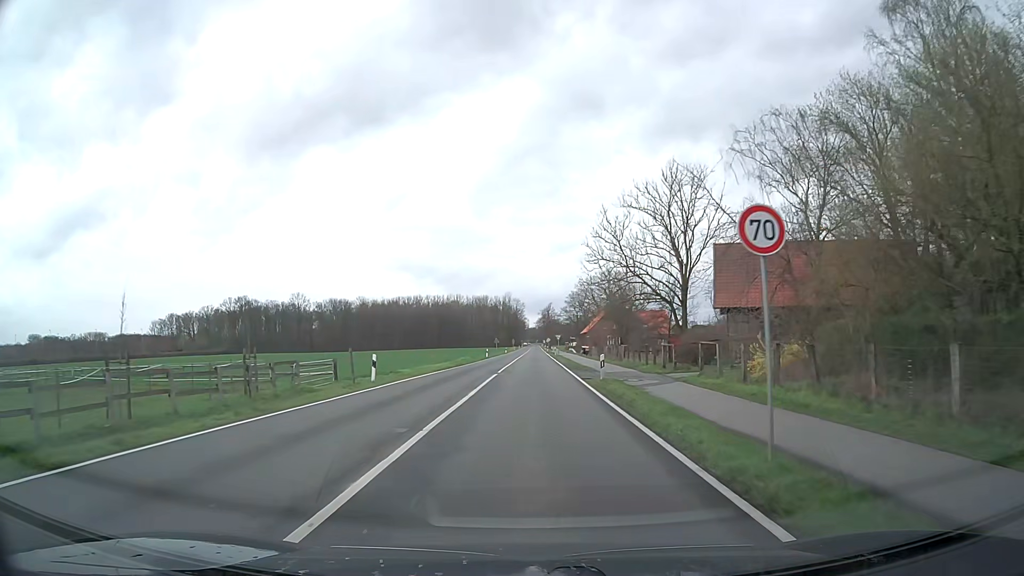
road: secondary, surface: asphalt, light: Day
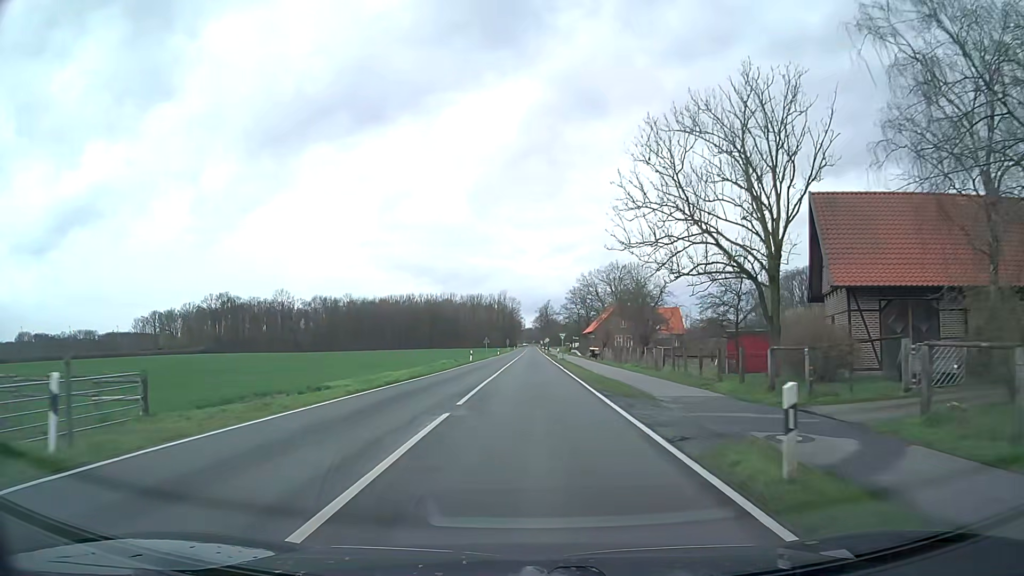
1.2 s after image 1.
(+0.1, +17.6) m; +1°
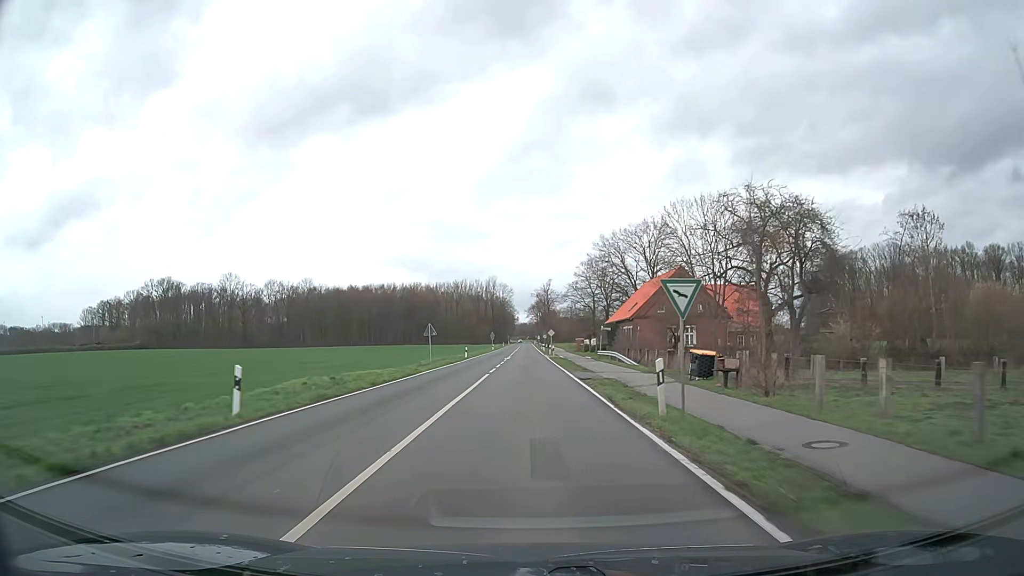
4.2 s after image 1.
(0.0, +50.1) m; 0°
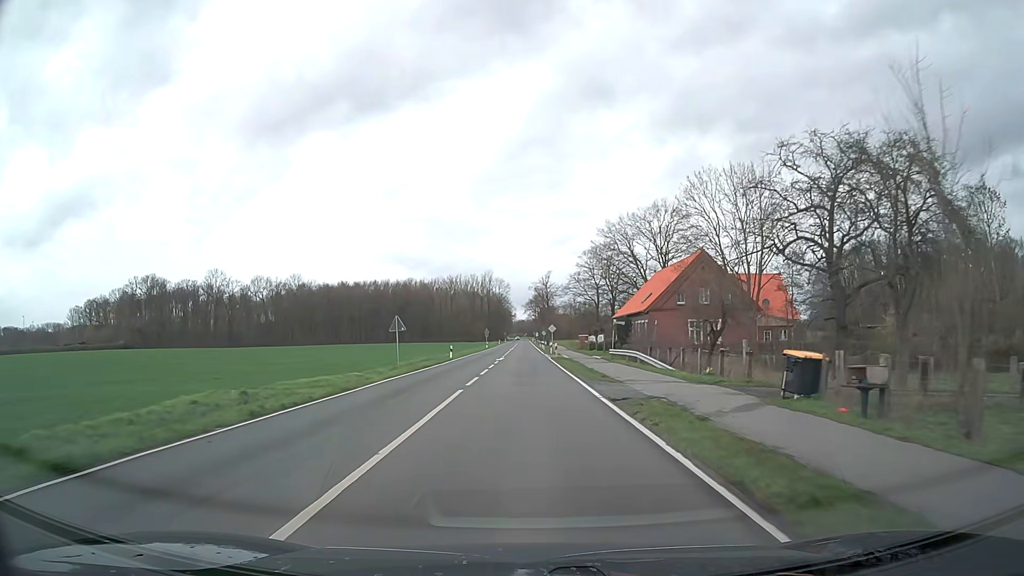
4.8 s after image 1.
(0.0, +10.5) m; 0°
